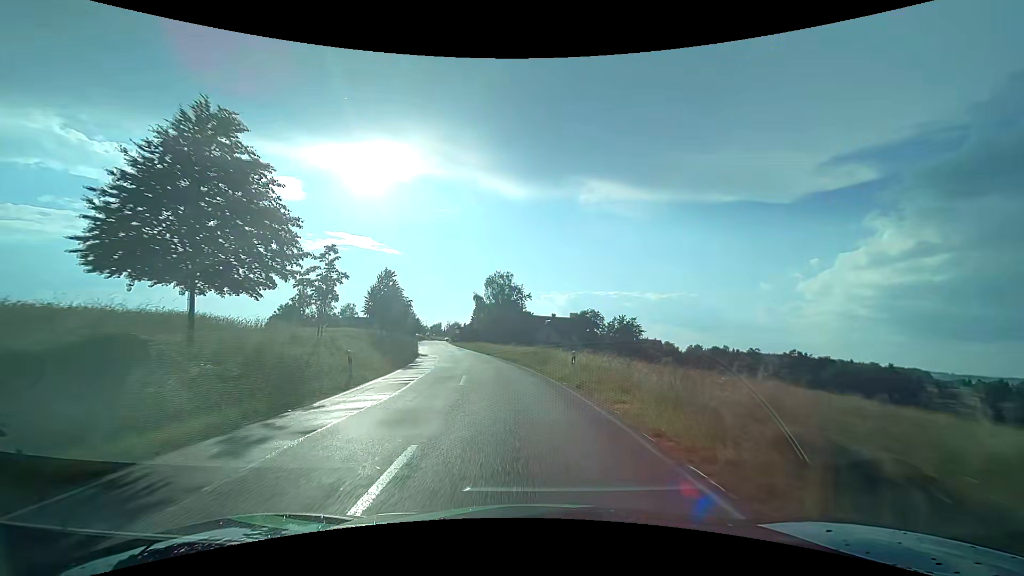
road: tertiary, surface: asphalt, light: Day
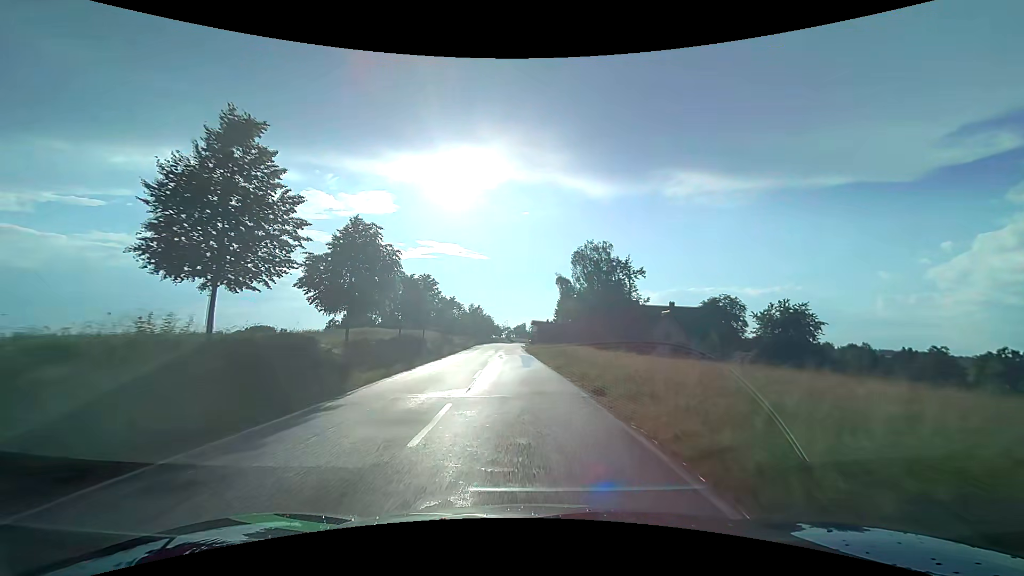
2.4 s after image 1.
(-3.1, +34.1) m; -10°
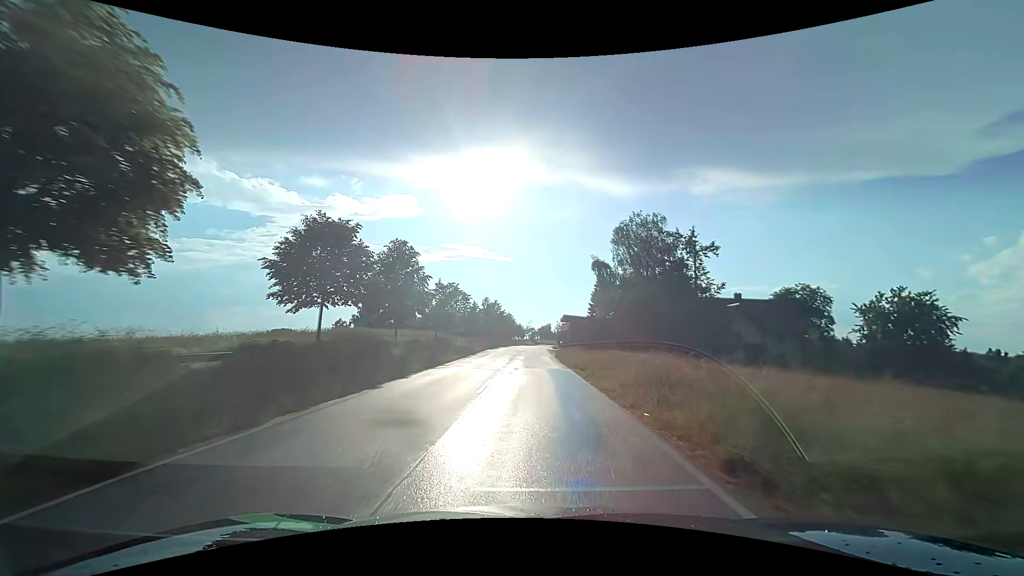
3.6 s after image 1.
(-0.5, +17.2) m; -2°
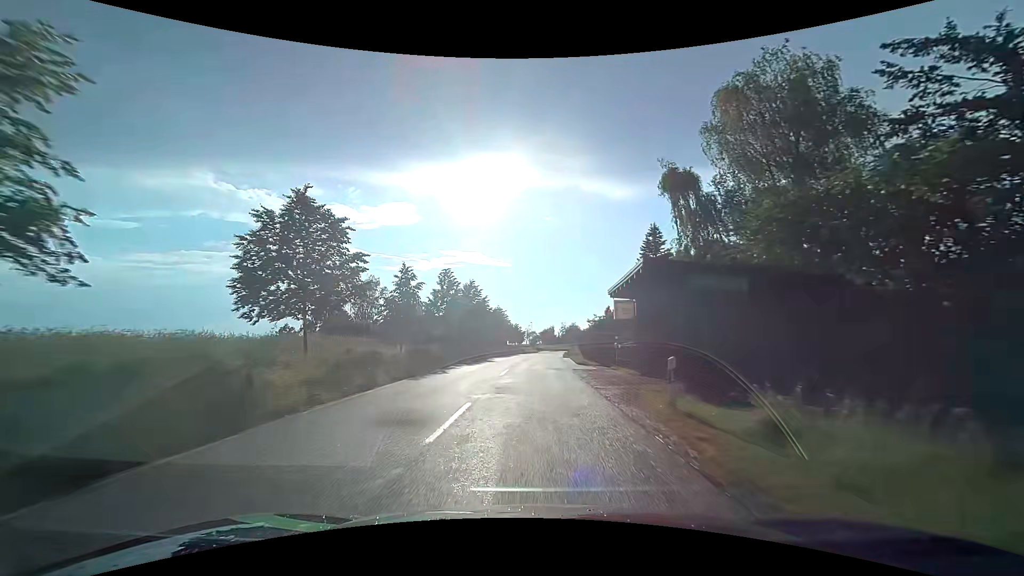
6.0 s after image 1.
(-0.2, +34.2) m; 0°
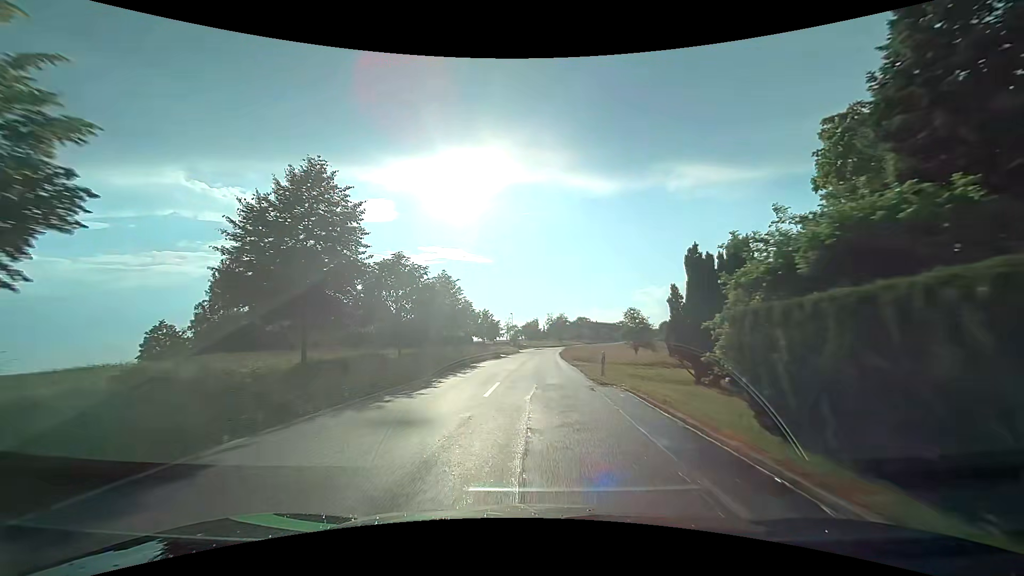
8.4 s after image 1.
(+0.4, +33.6) m; +2°
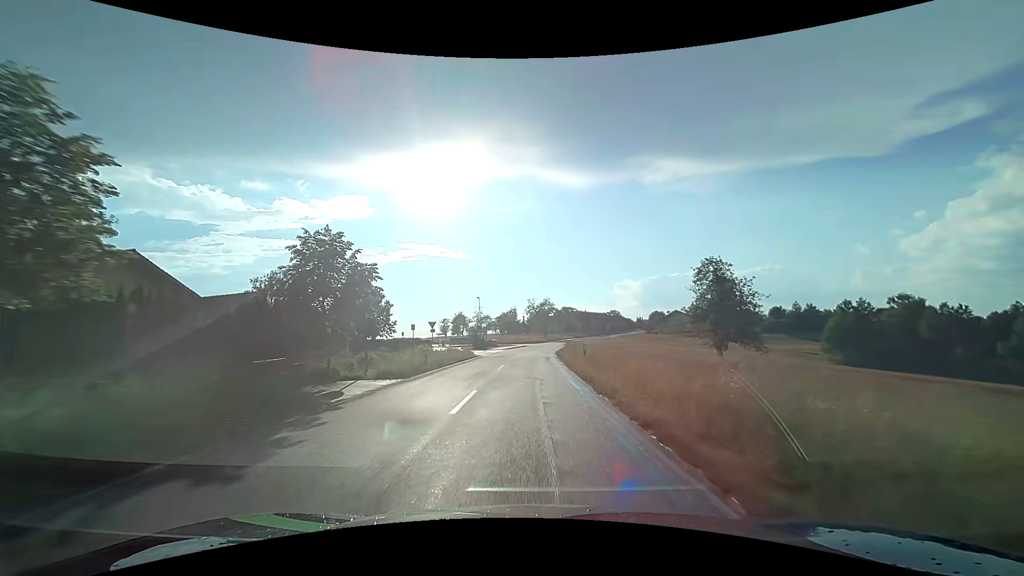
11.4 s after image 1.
(+1.0, +42.5) m; +3°
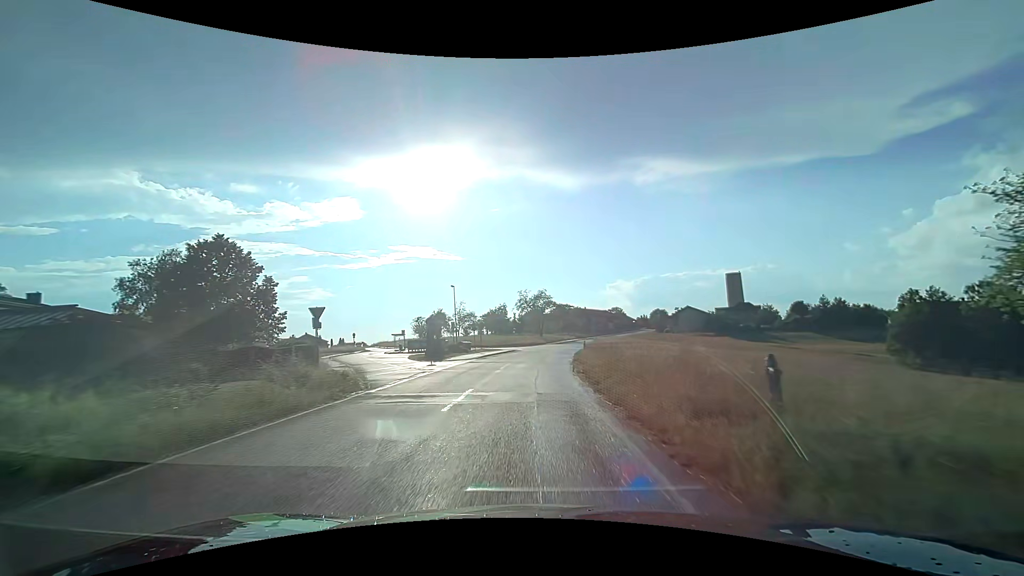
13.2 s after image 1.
(+0.2, +26.5) m; +1°
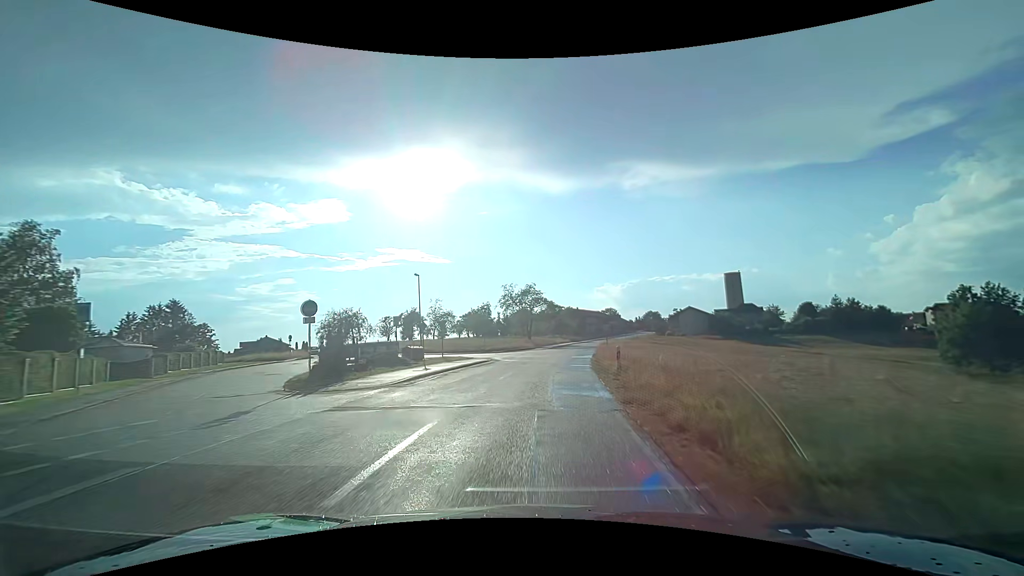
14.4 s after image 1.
(+0.2, +17.8) m; +2°
(0, +10) (+1, +20) (+1, +30) (+3, +40) (+4, +50) (+6, +60) (+7, +69) (+9, +79) (+11, +89) (+13, +99) m
